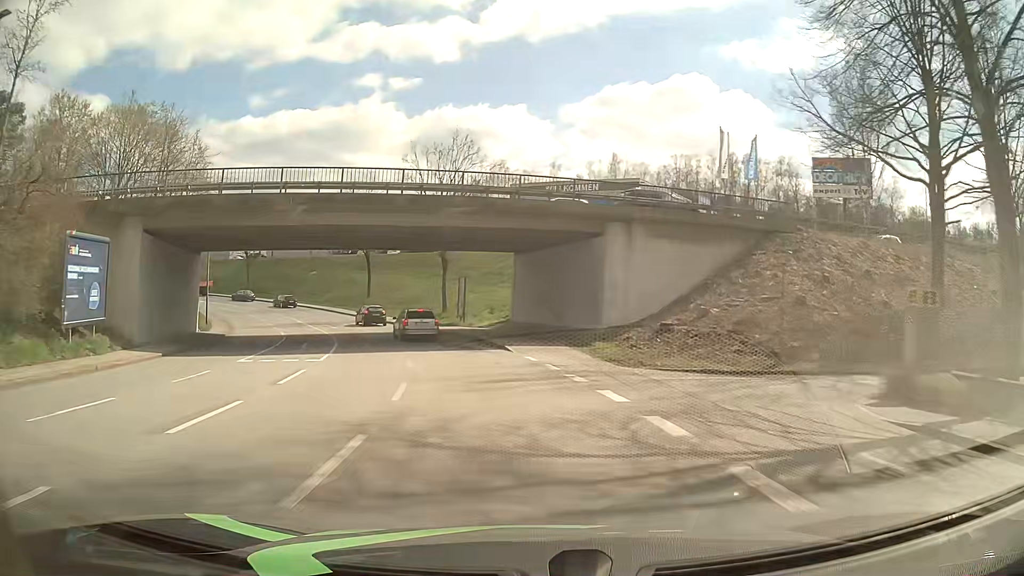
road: tertiary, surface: asphalt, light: Day
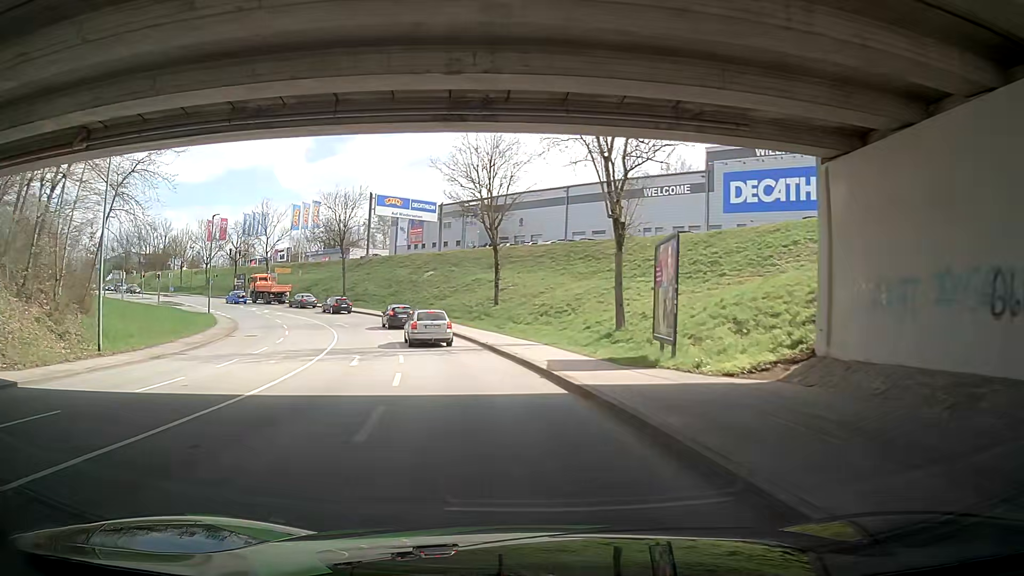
(-3.6, +27.4) m; -12°
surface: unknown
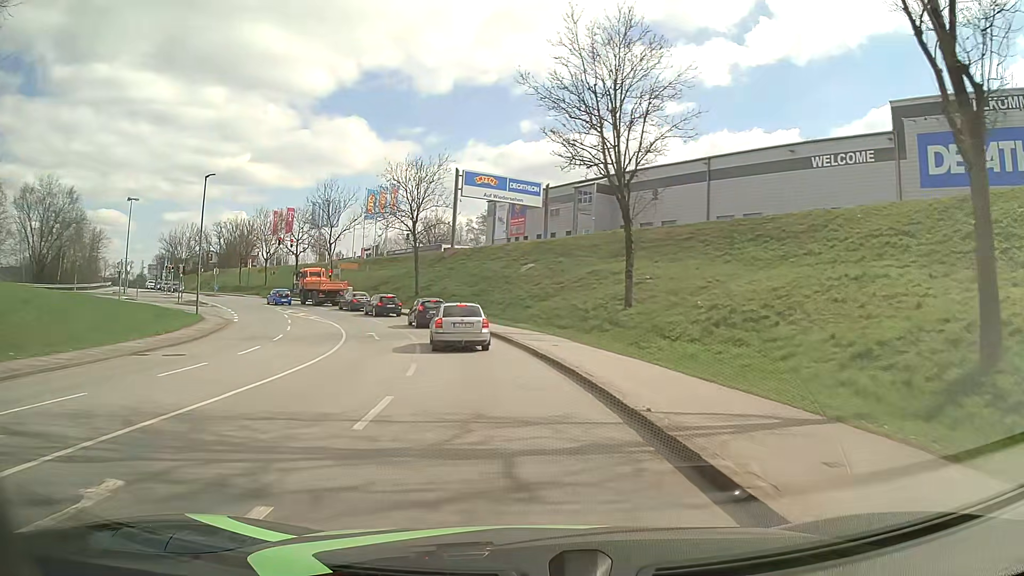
(-3.1, +17.6) m; -12°
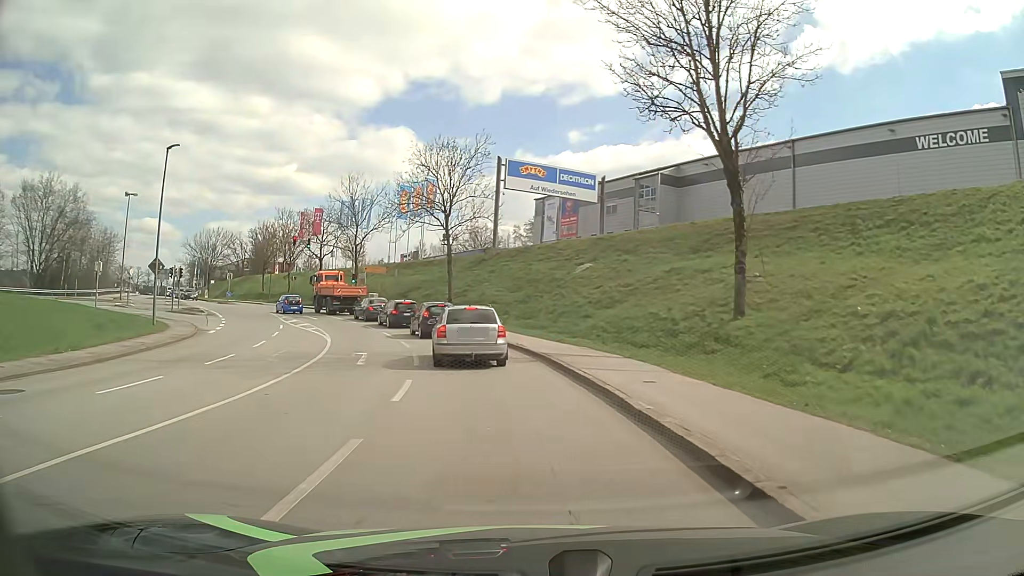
(-0.3, +9.2) m; -4°
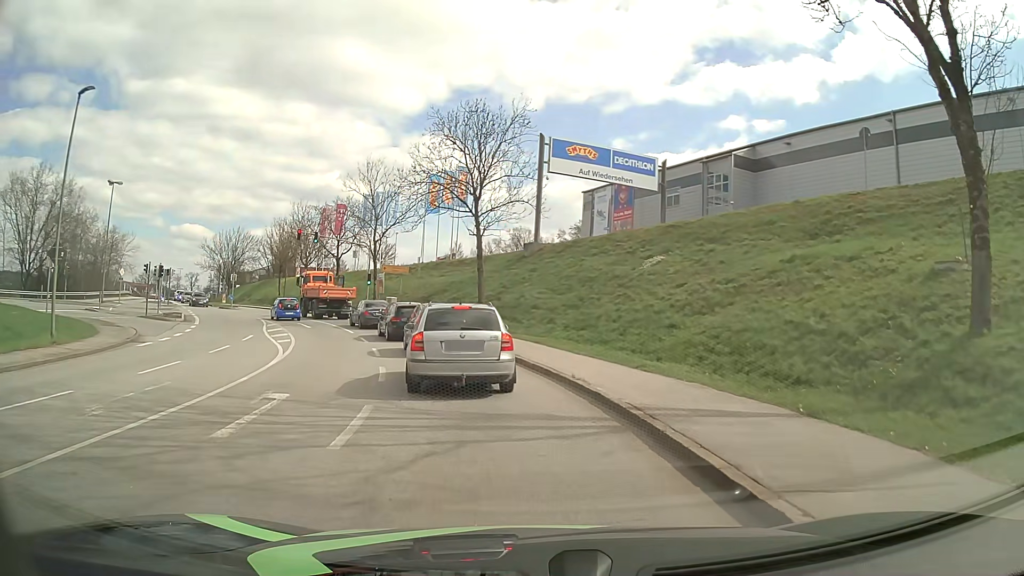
(-0.3, +9.5) m; -4°
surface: asphalt
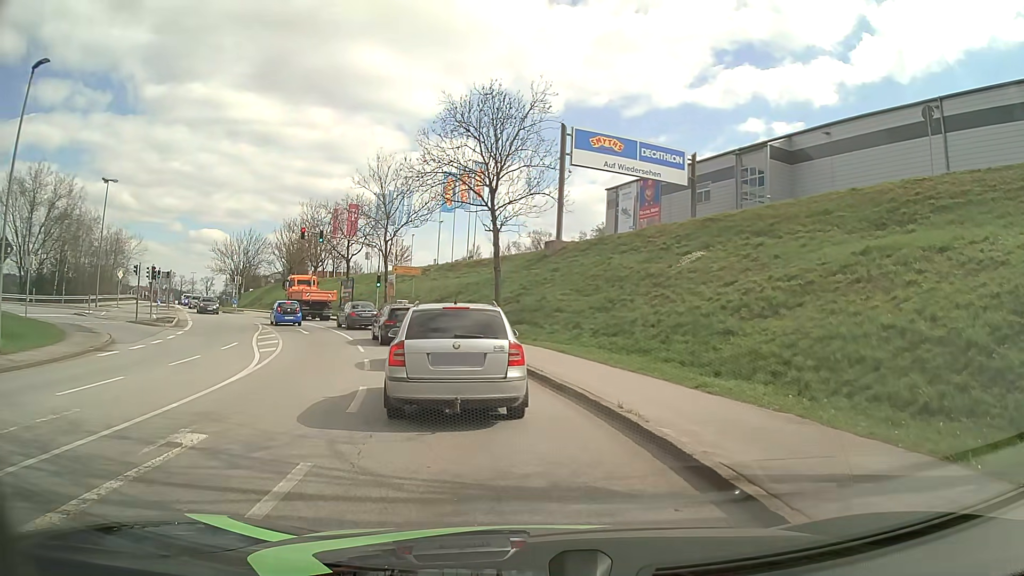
(0.0, +3.4) m; -1°
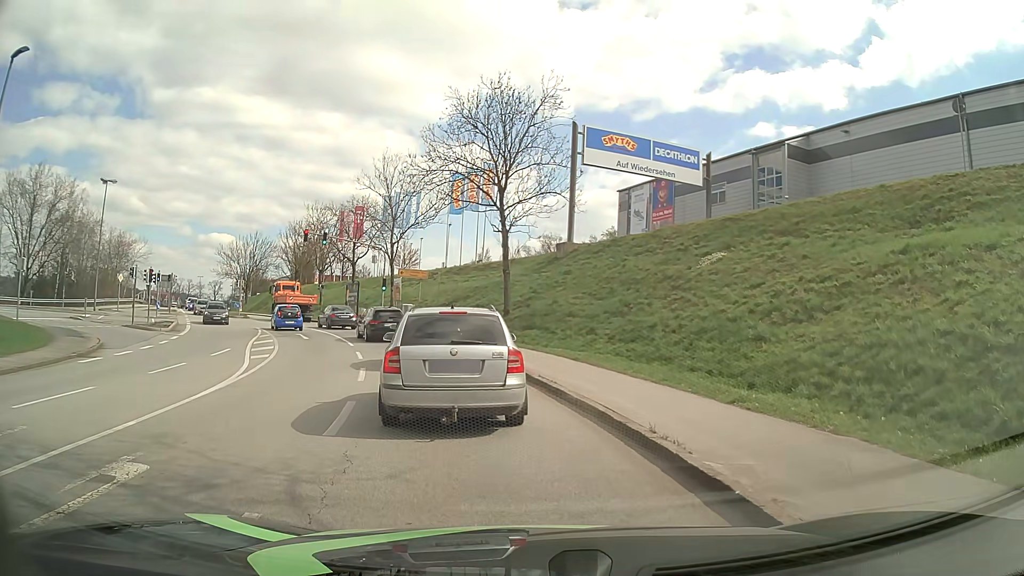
(0.0, +1.4) m; -1°
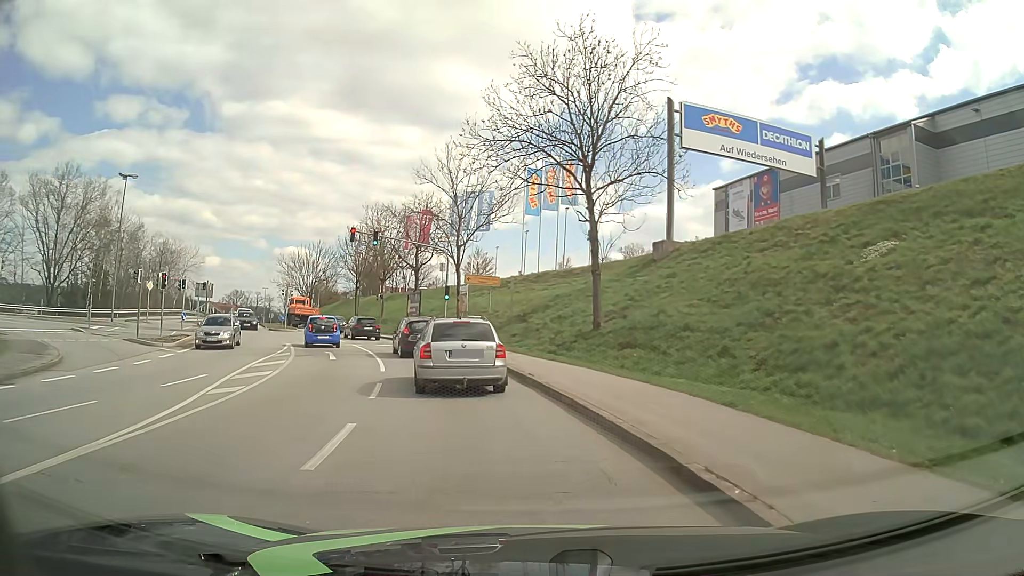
(-0.5, +8.1) m; -8°
